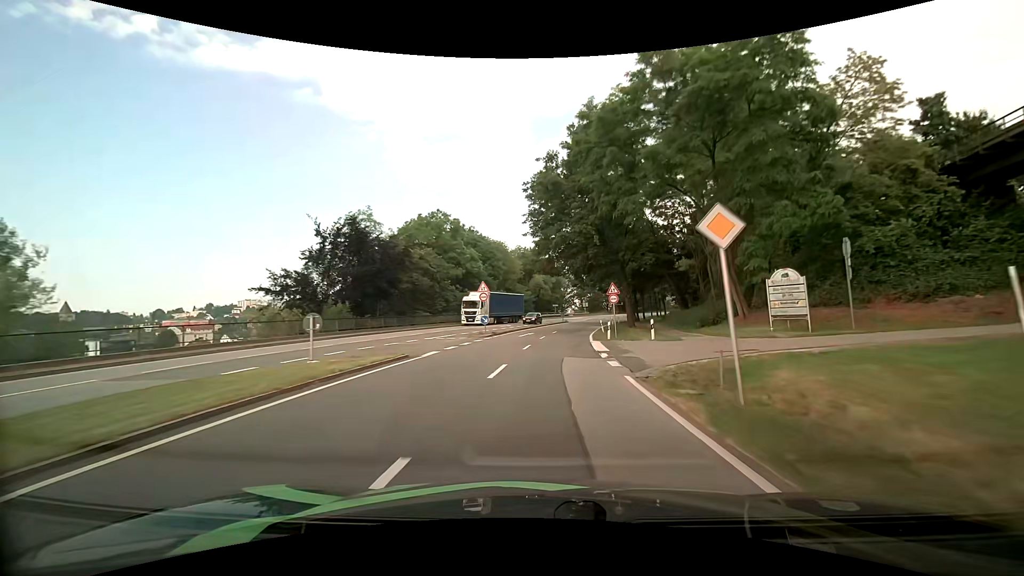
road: primary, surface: asphalt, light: Day
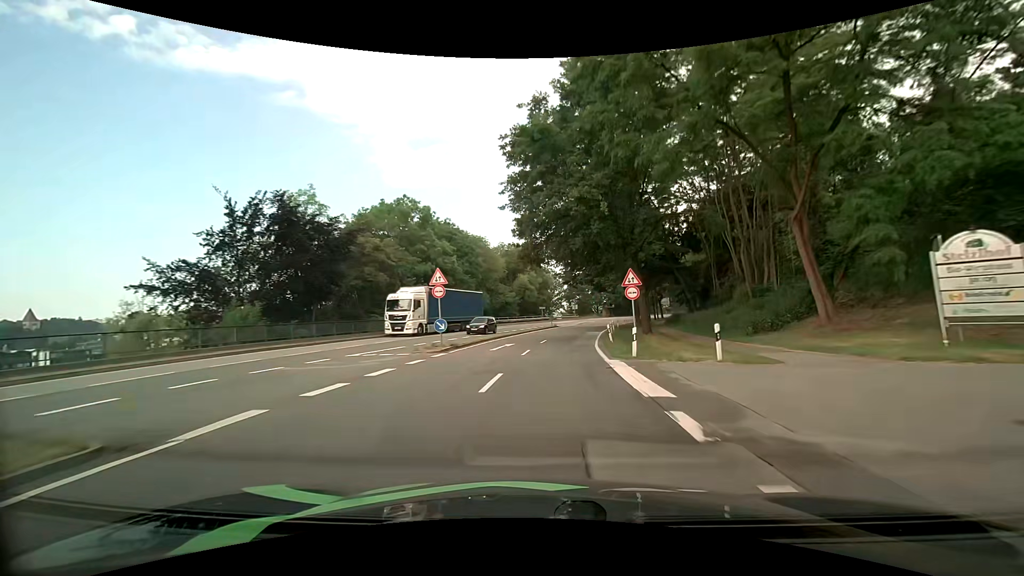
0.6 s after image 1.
(+0.2, +10.9) m; +2°
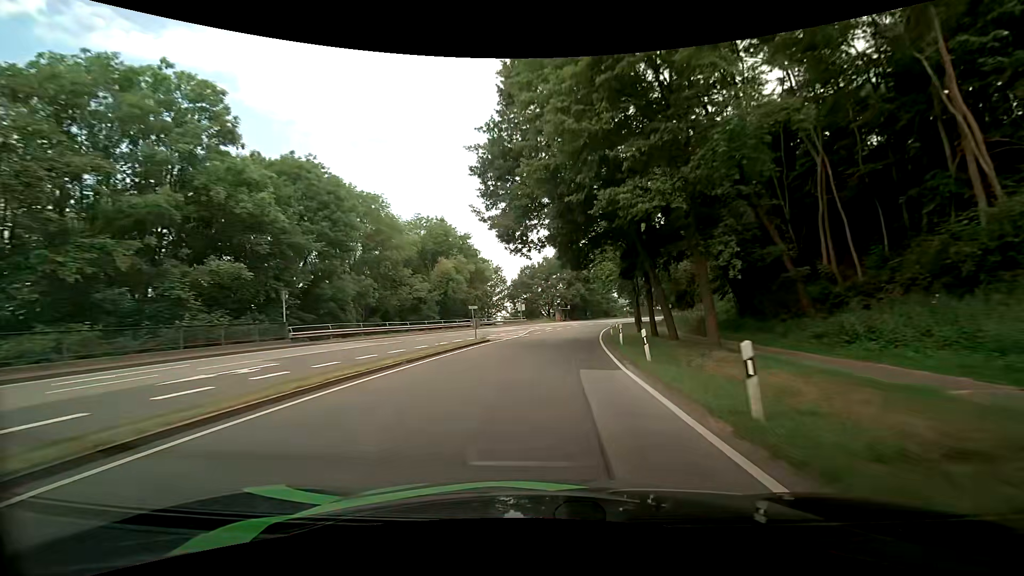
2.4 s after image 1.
(+1.9, +32.3) m; +7°
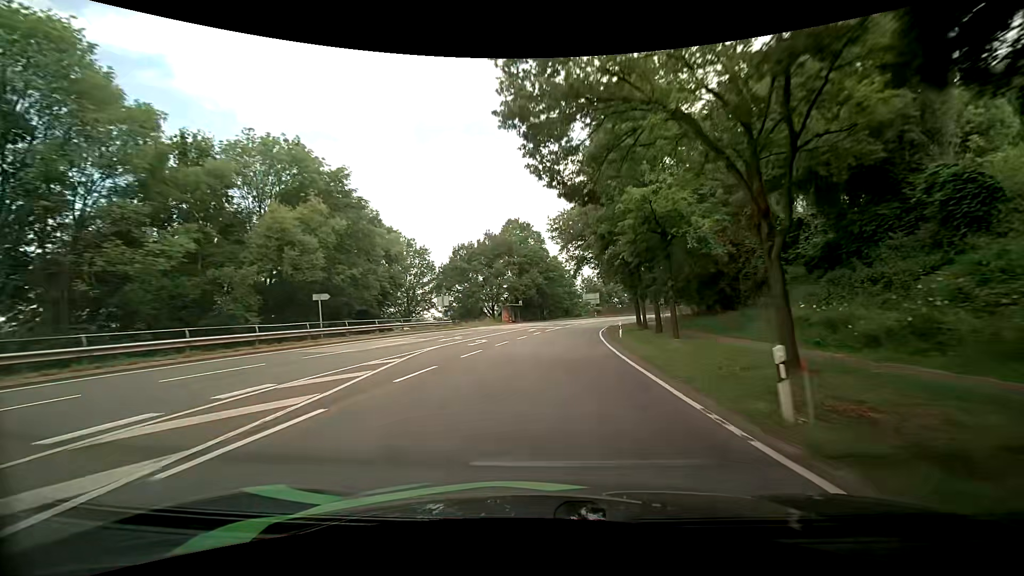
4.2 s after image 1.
(+1.4, +32.5) m; +7°
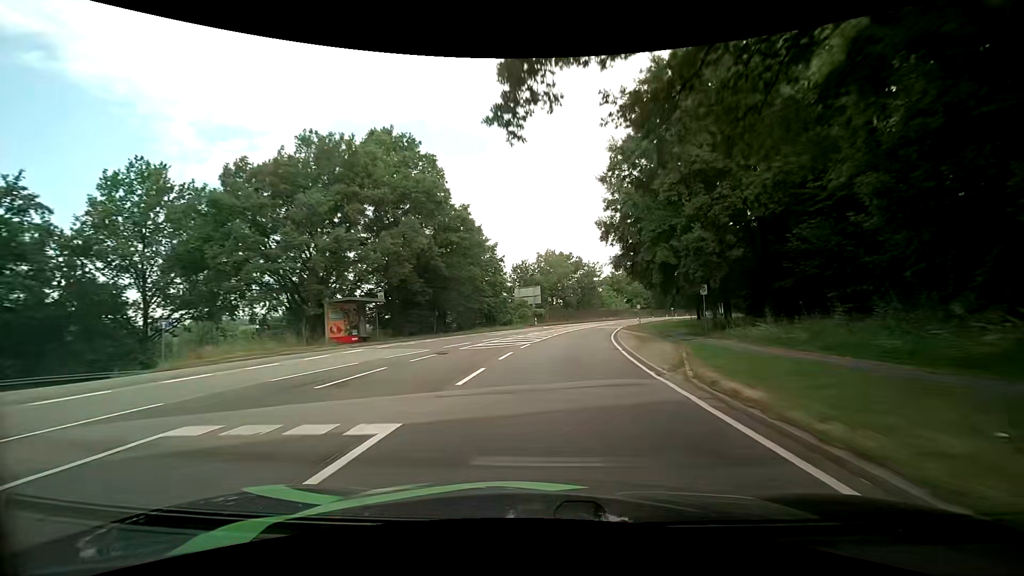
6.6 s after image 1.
(+1.5, +43.6) m; +7°
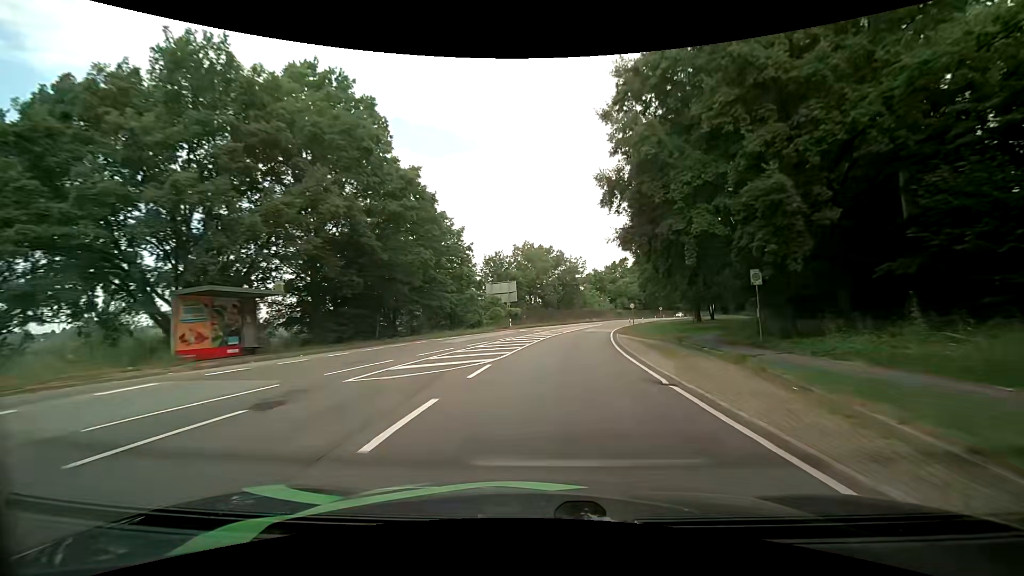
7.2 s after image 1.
(+0.2, +10.9) m; +2°
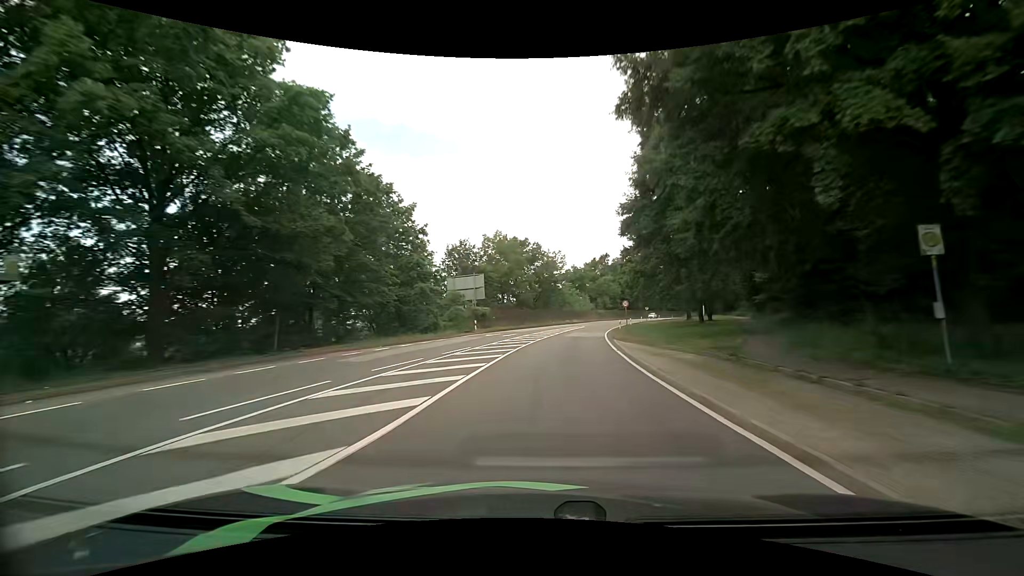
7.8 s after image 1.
(+0.3, +10.9) m; +3°
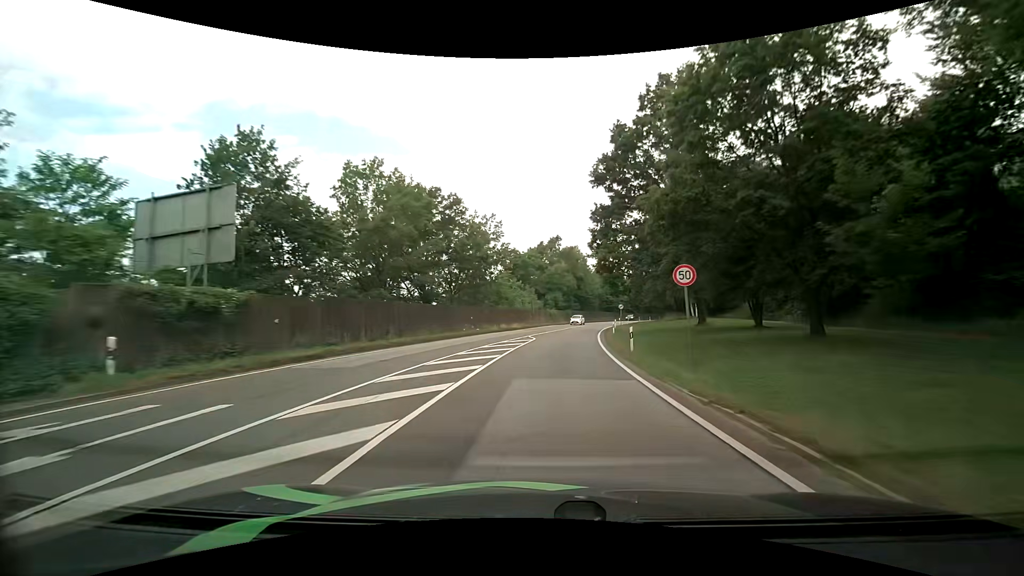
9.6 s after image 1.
(+2.2, +32.5) m; +7°
(0, +10) (+1, +20) (+1, +30) (+2, +40) (+4, +50) (+6, +60) (+8, +69) (+10, +79) (+12, +89) (+15, +98) m
